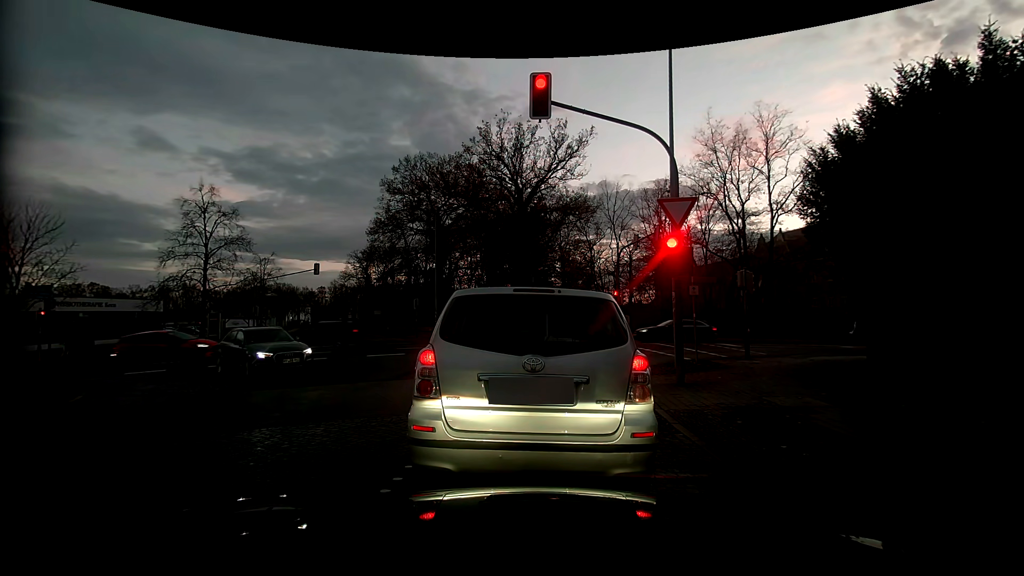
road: residential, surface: sett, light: Dusk
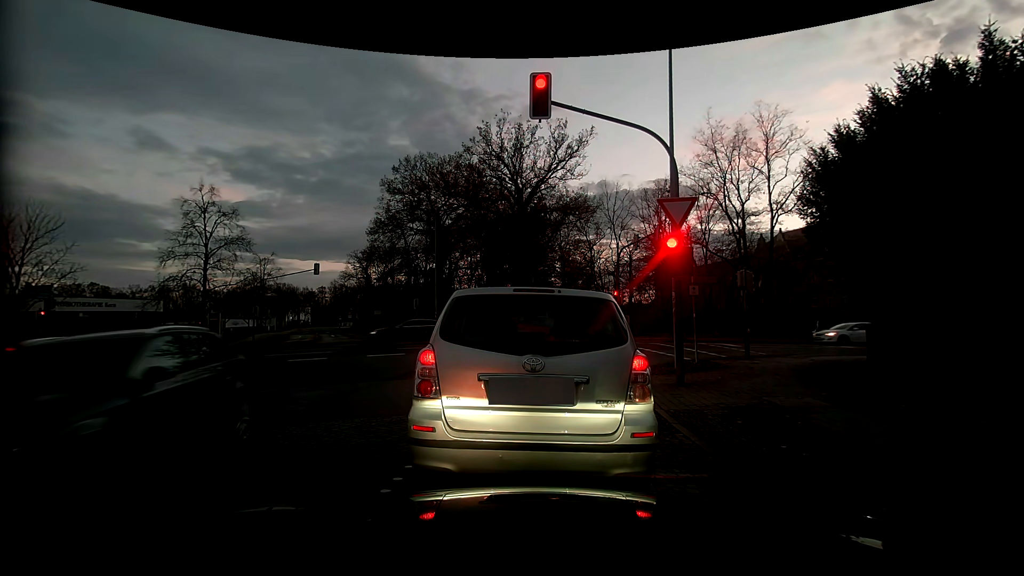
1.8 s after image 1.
(0.0, 0.0) m; 0°
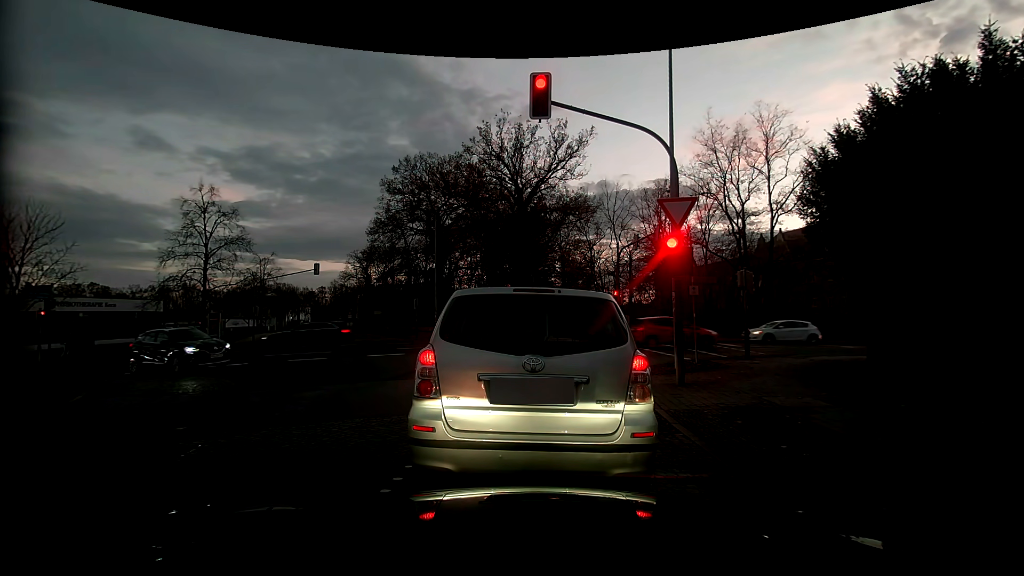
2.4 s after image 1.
(0.0, 0.0) m; 0°
(0, +10) (-3, +20) (-10, +27) (-20, +29) (-29, +27) (-39, +25) (-49, +23) (-59, +21) (-69, +19) (-78, +17) m
